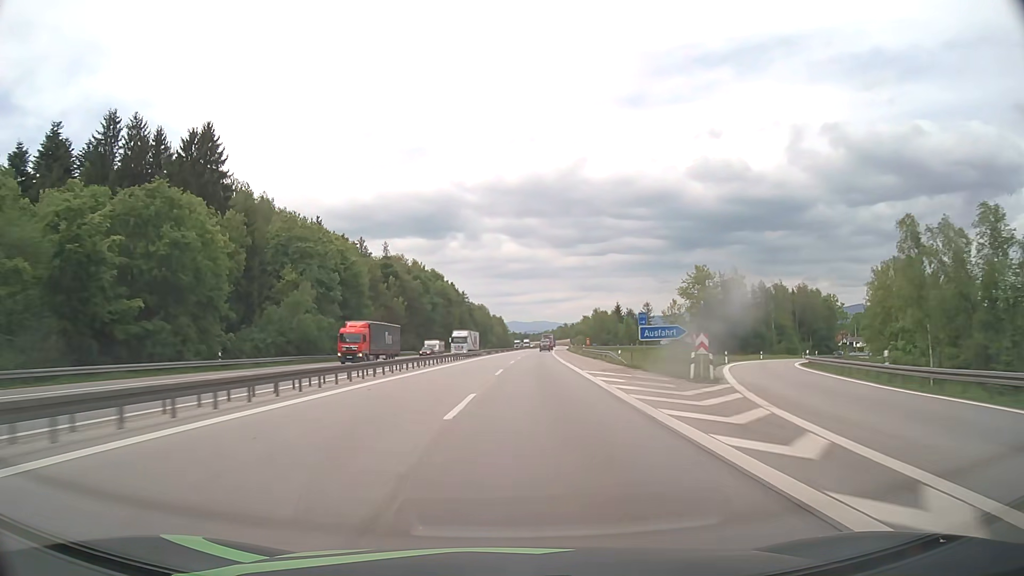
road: motorway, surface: asphalt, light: Day
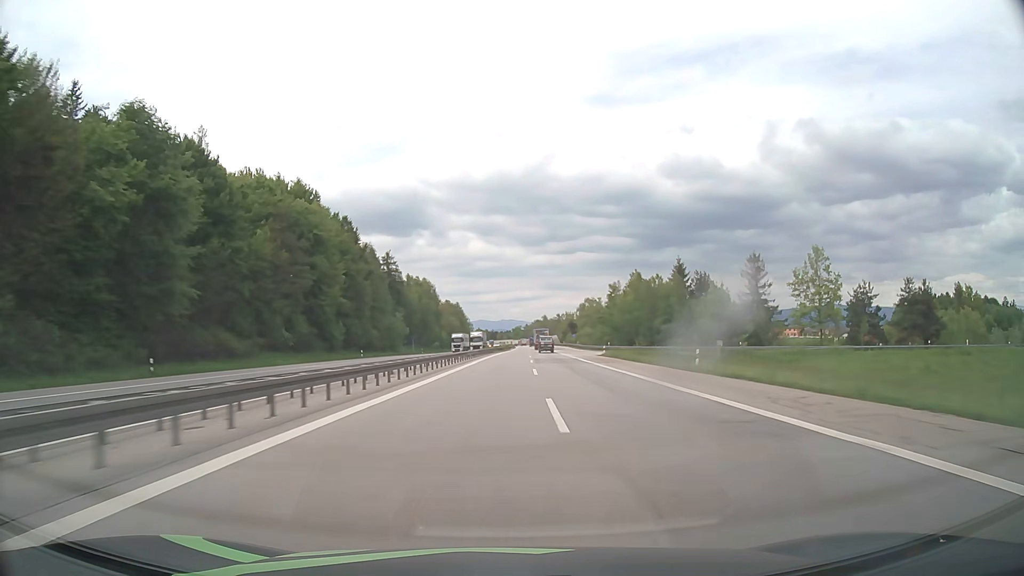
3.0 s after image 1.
(+3.1, +111.1) m; +3°
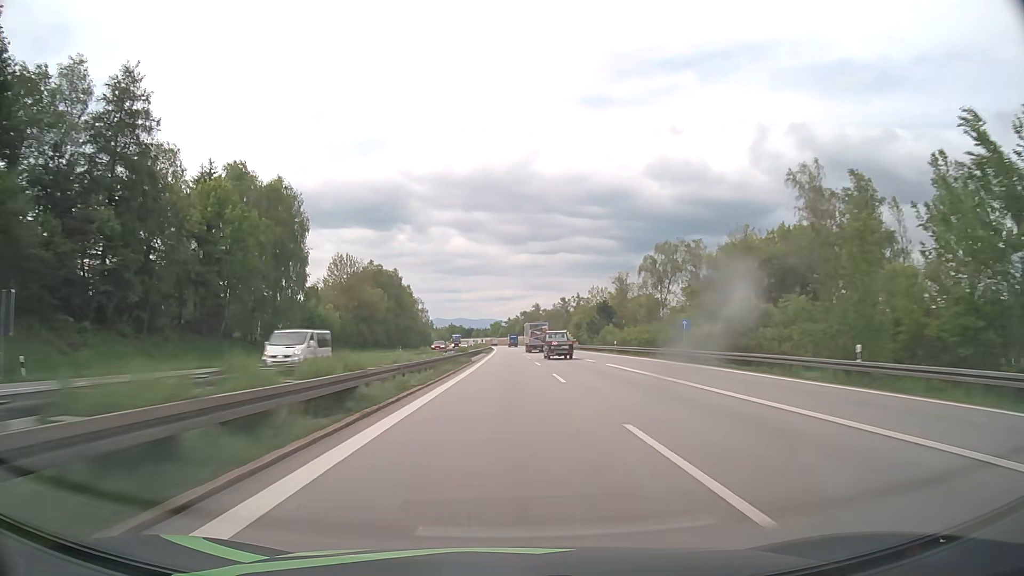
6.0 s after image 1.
(+1.9, +111.2) m; +2°
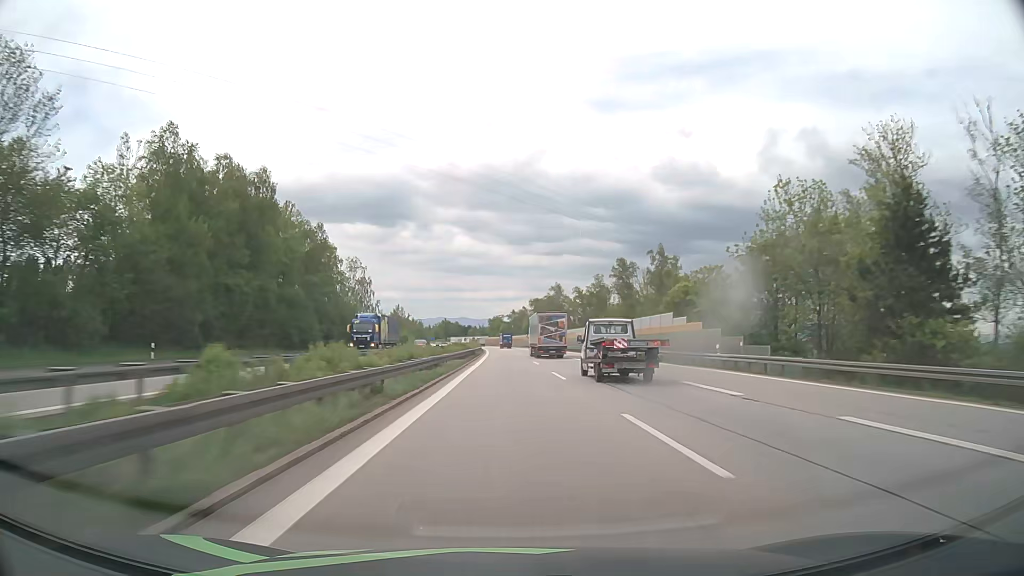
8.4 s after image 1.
(+0.1, +89.0) m; 0°
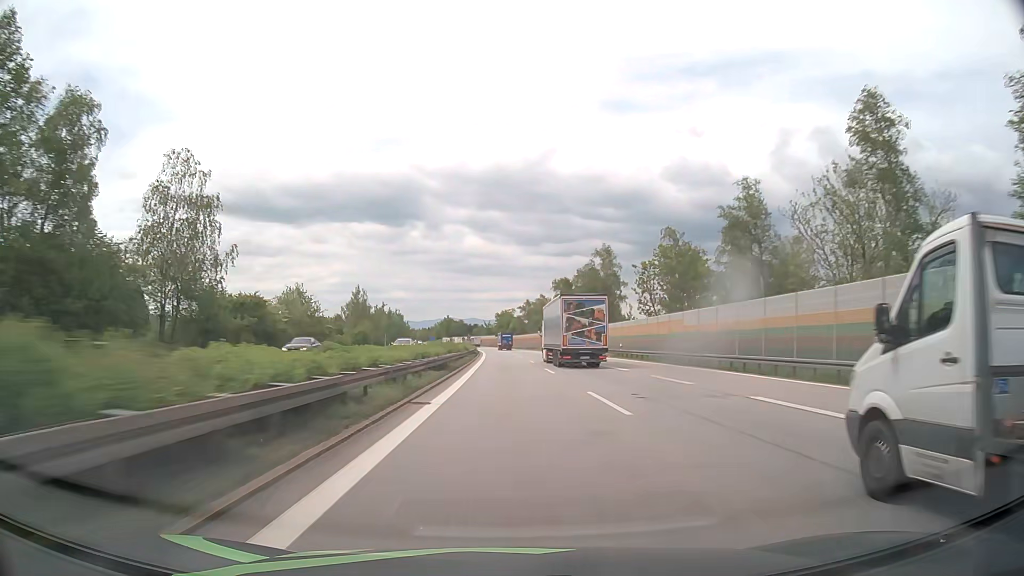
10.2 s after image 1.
(-0.4, +66.8) m; -1°
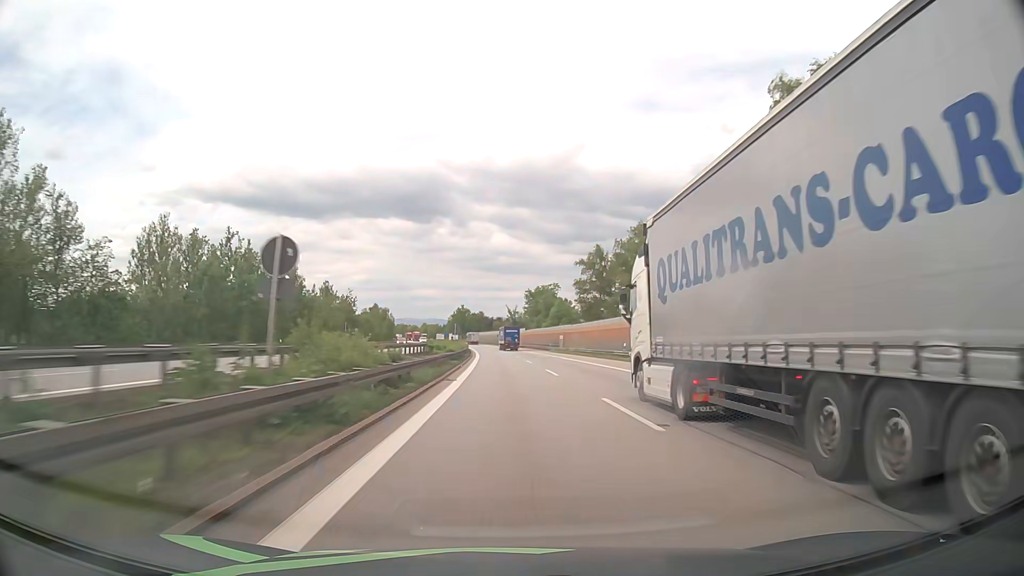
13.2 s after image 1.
(-2.1, +111.2) m; -2°
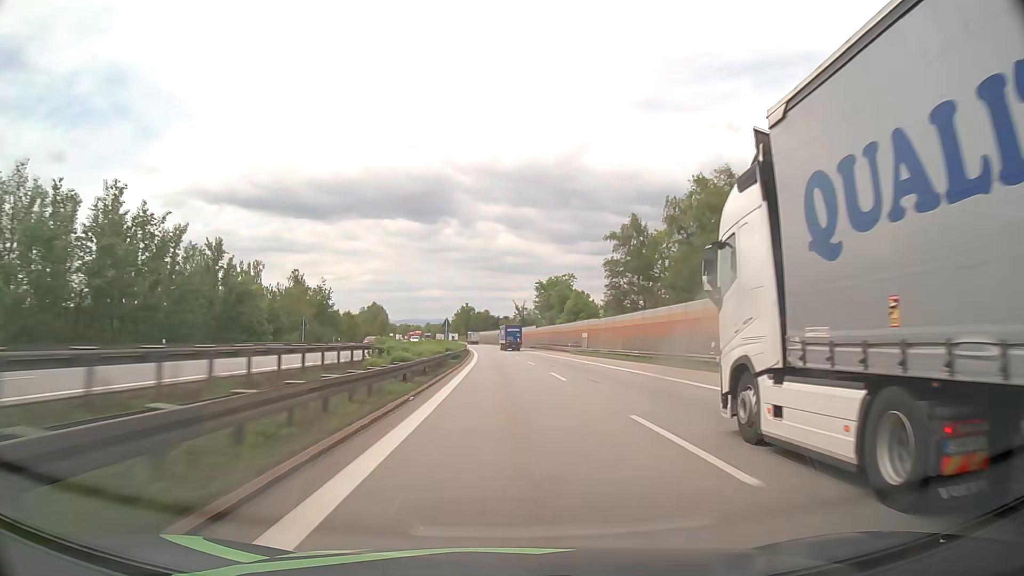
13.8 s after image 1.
(-0.1, +22.3) m; -1°
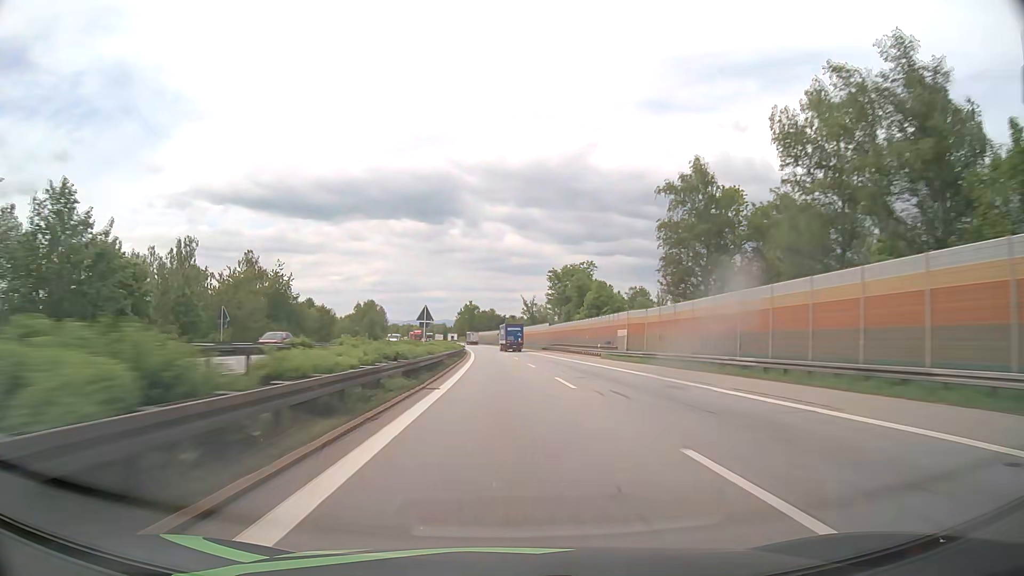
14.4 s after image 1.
(-0.1, +22.3) m; 0°
(0, +10) (0, +20) (0, +30) (-1, +40) (-1, +50) (-1, +60) (-2, +70) (-2, +80) (-3, +90) (-3, +100) m
